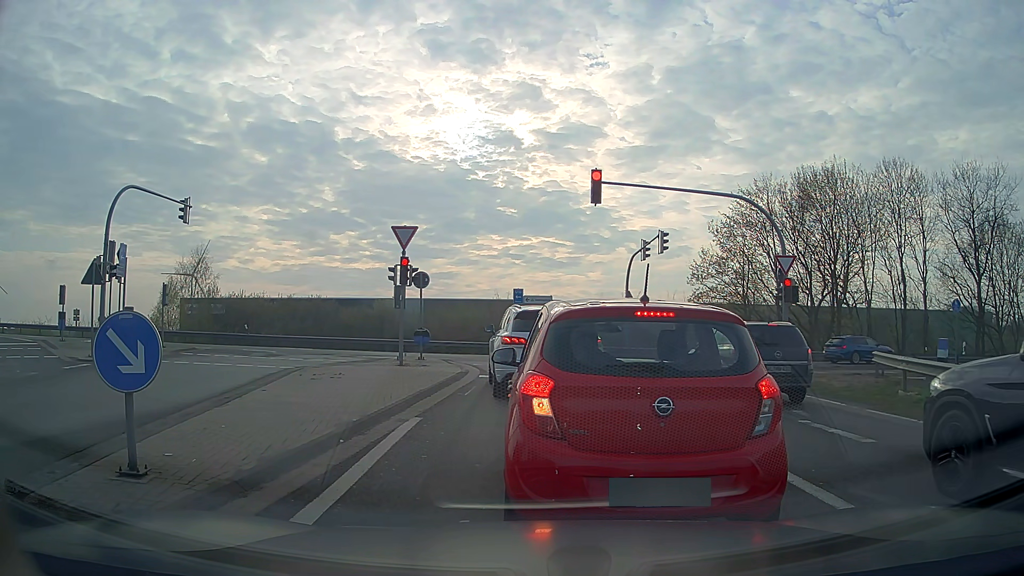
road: motorway_link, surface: asphalt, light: Day
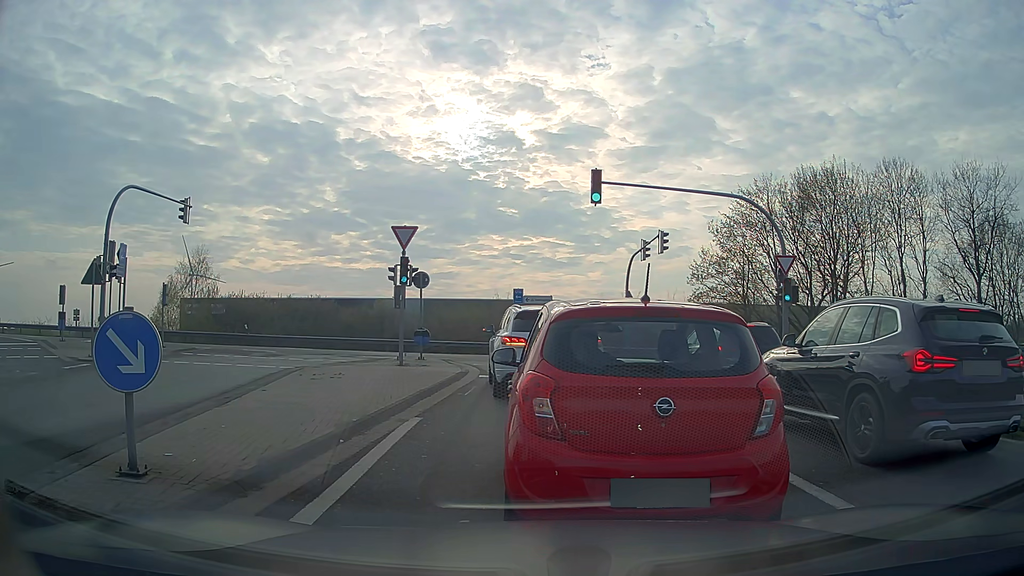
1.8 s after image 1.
(0.0, 0.0) m; 0°
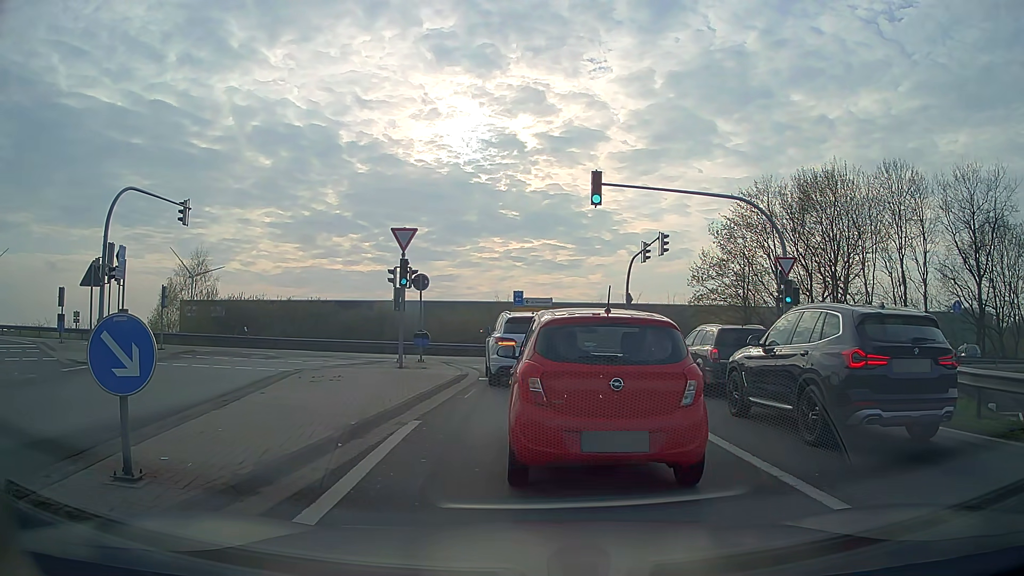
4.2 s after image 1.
(0.0, +0.1) m; 0°
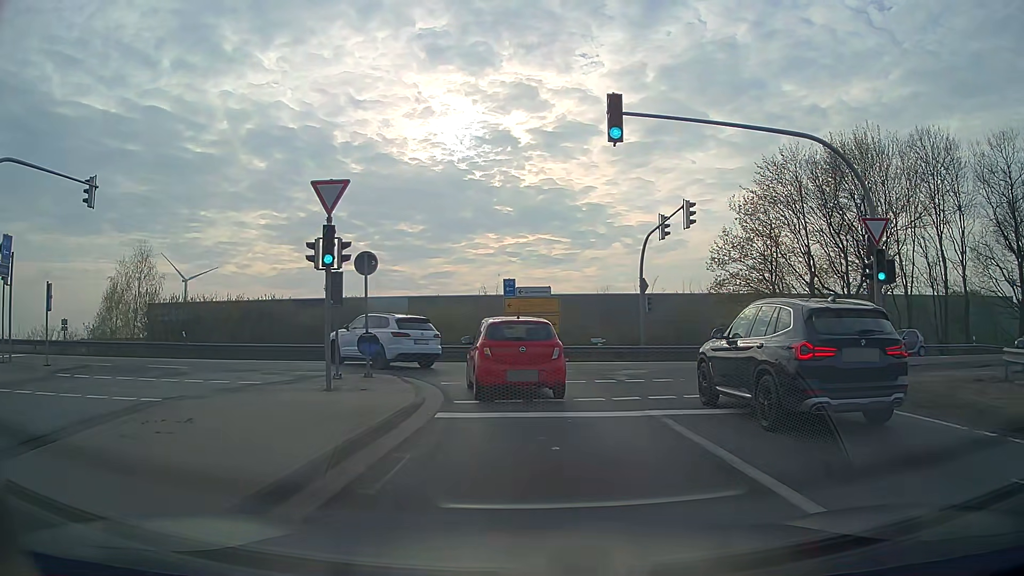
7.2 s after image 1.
(+0.2, +7.7) m; +2°
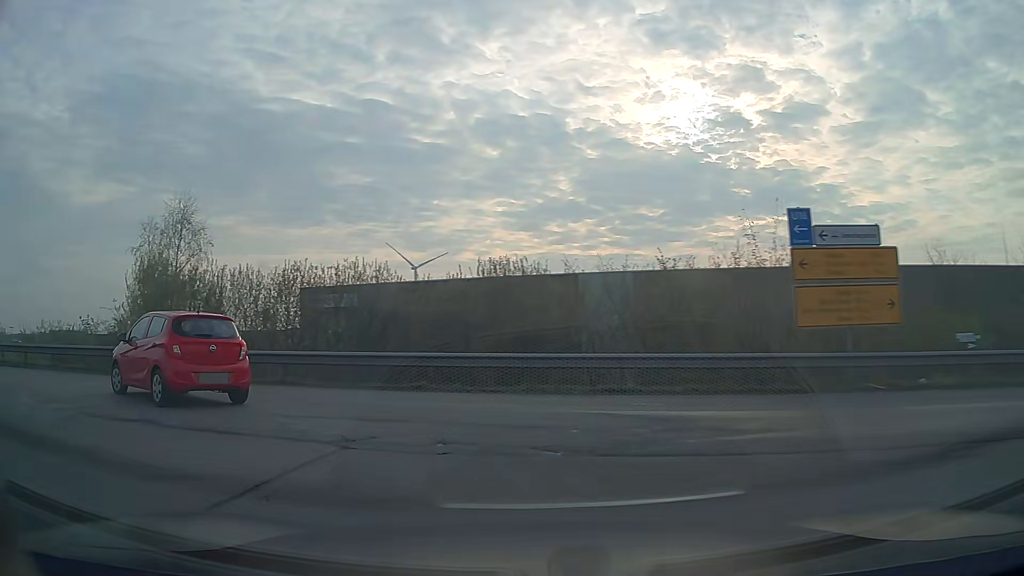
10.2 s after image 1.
(-1.3, +17.9) m; -19°
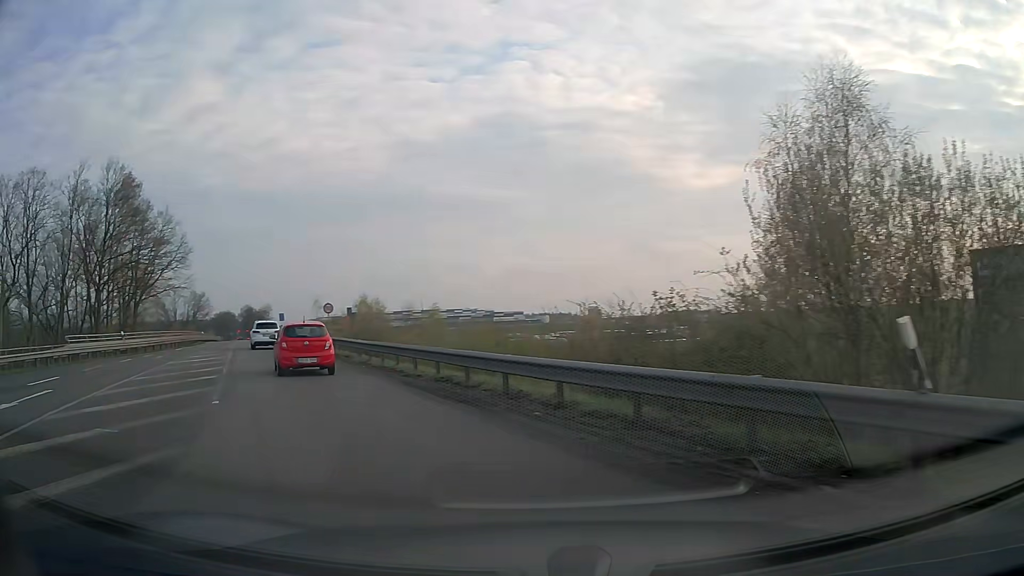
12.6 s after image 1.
(-6.7, +12.4) m; -54°
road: primary
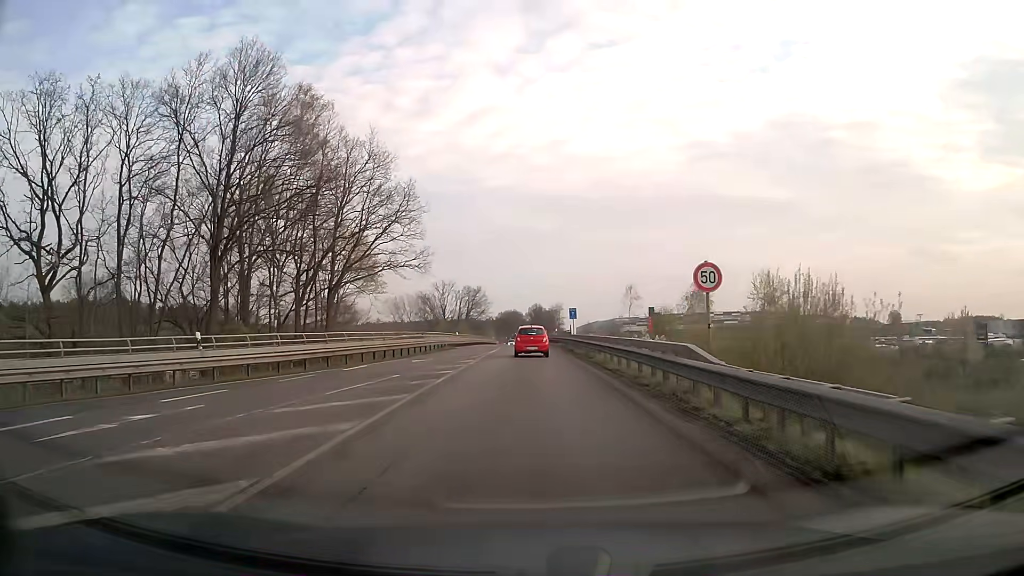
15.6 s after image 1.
(-9.1, +24.7) m; -26°
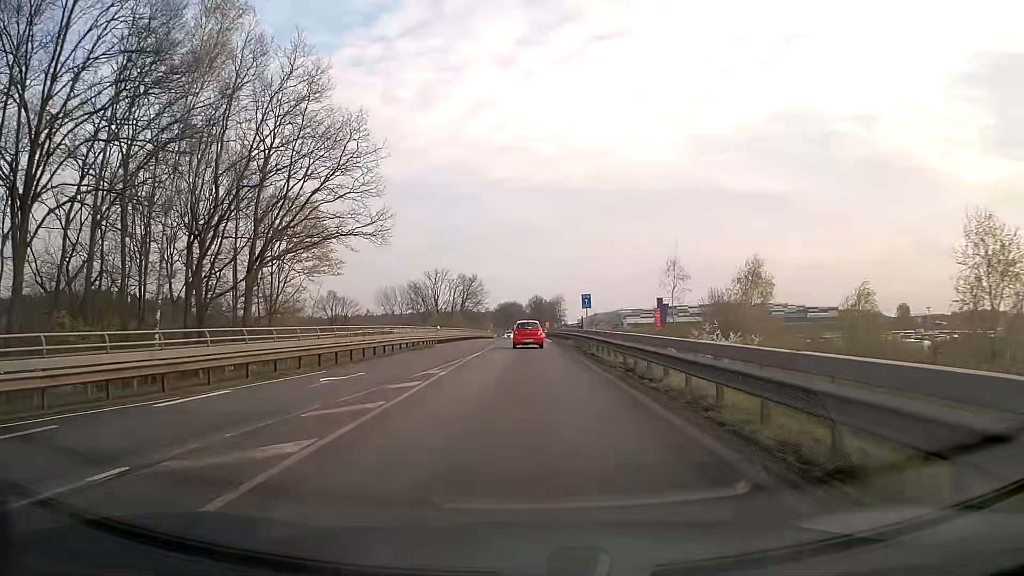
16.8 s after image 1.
(0.0, +13.8) m; 0°
(0, +10) (0, +20) (0, +30) (0, +40) (0, +50) (0, +60) (0, +70) (0, +80) (0, +90) (-1, +100) m
